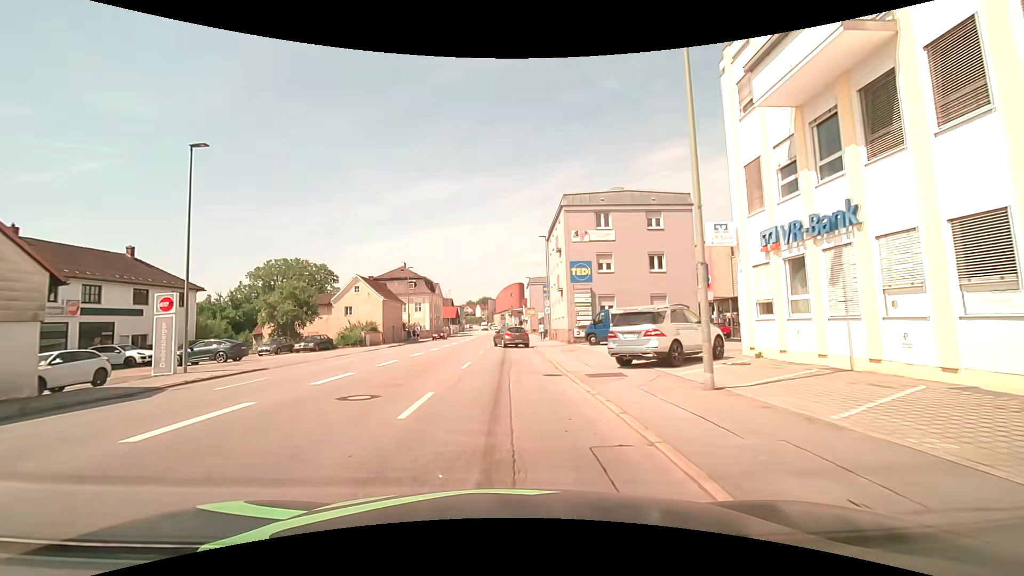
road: tertiary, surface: asphalt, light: Day
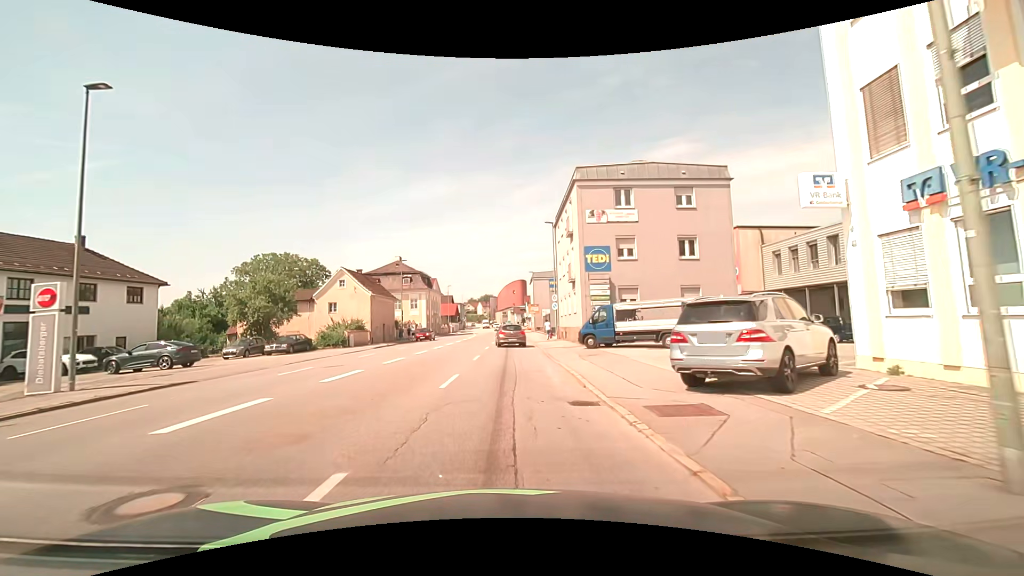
(0.0, +5.6) m; 0°
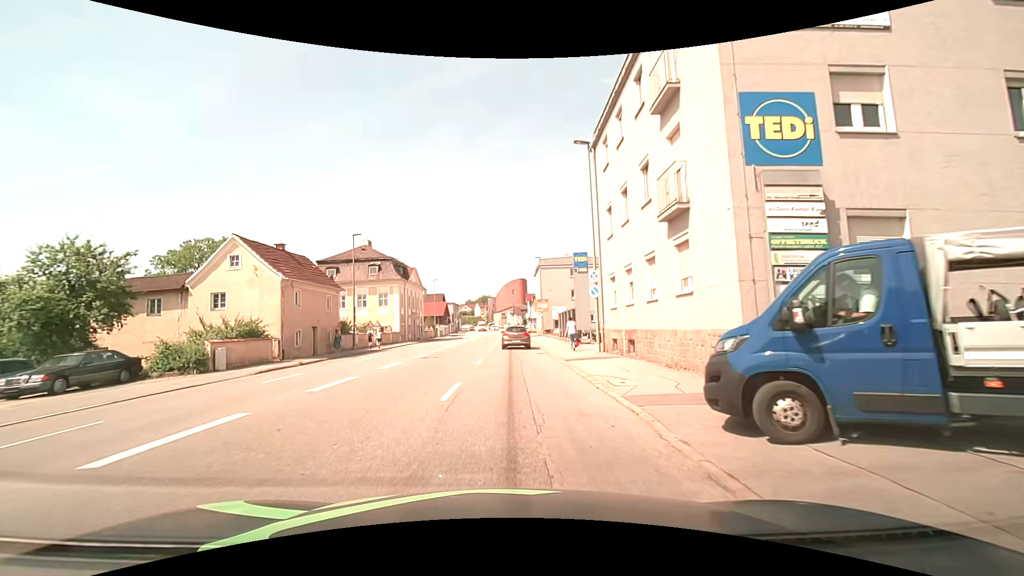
(-0.1, +19.5) m; 0°
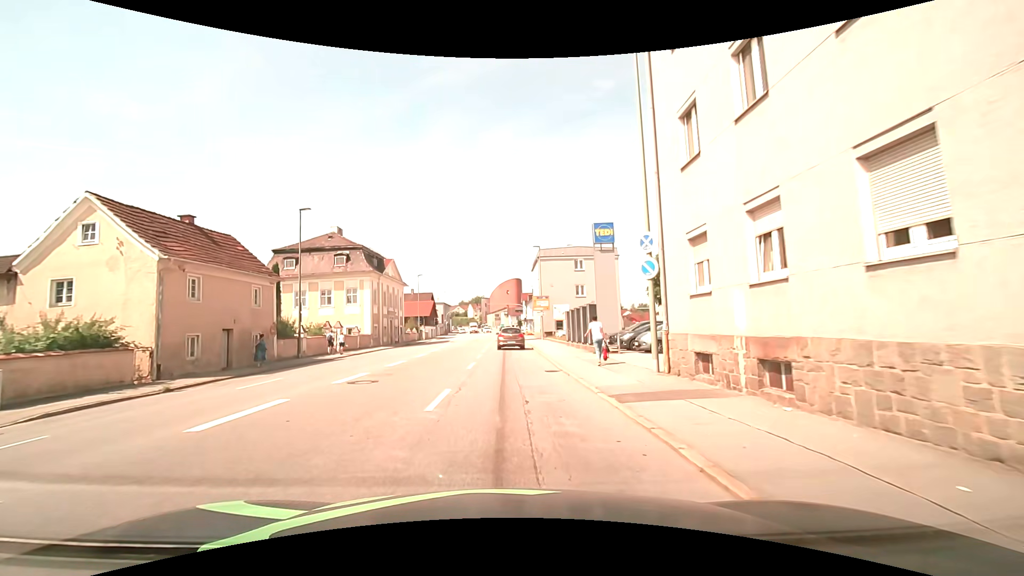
(+0.1, +10.1) m; +1°
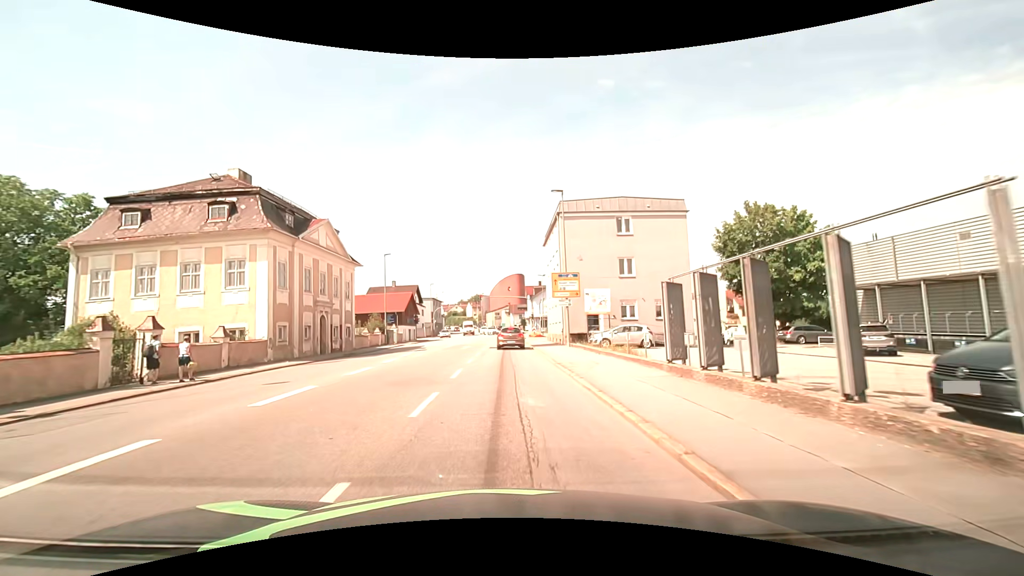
(0.0, +22.0) m; +1°
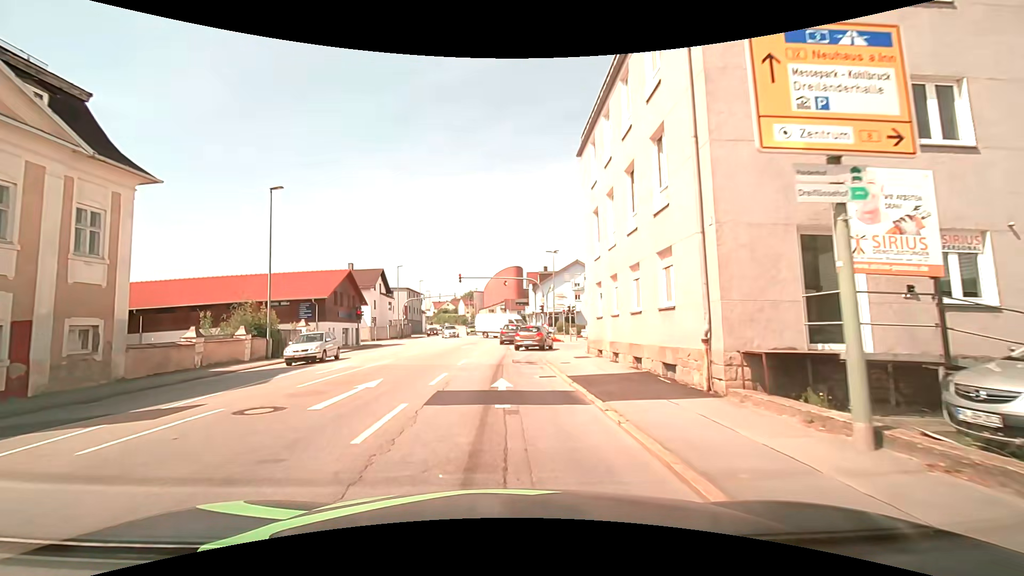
(-0.2, +26.1) m; 0°
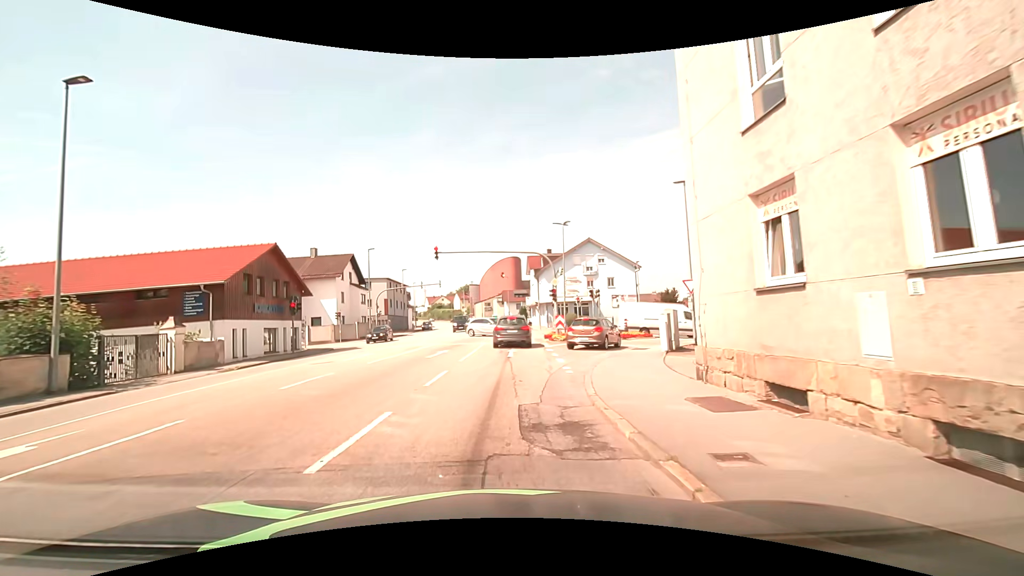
(-0.1, +13.2) m; 0°
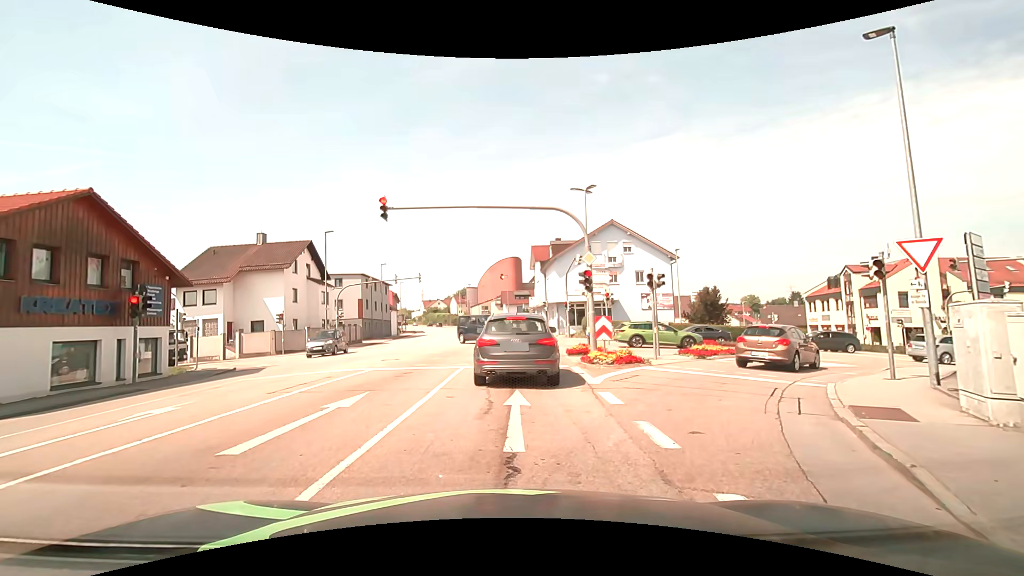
(0.0, +13.0) m; +1°
(0, +10) (0, +20) (0, +30) (0, +40) (-1, +50) (-2, +60) (-3, +70) (-4, +80) (-5, +90) (-7, +100) m
